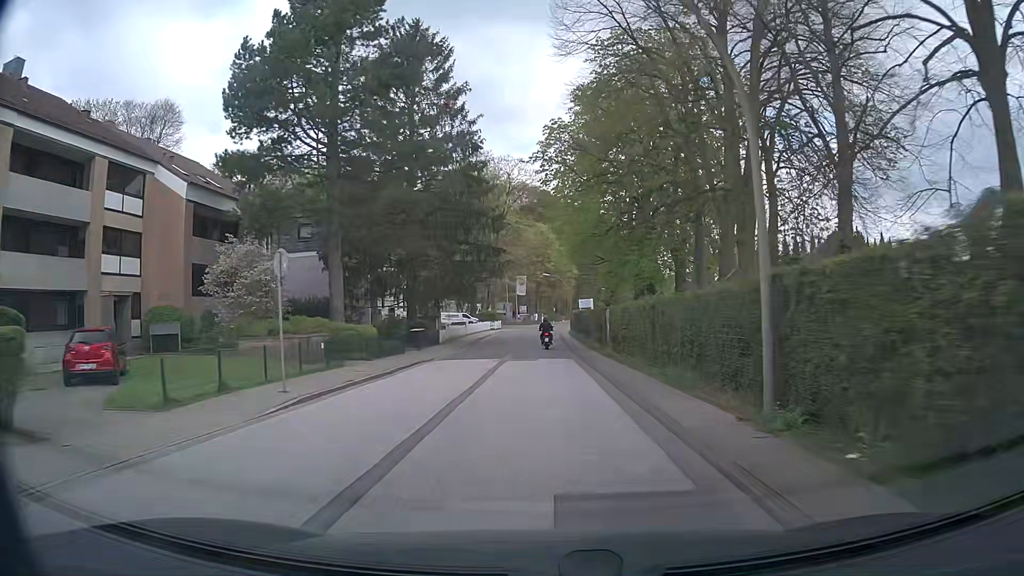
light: Day
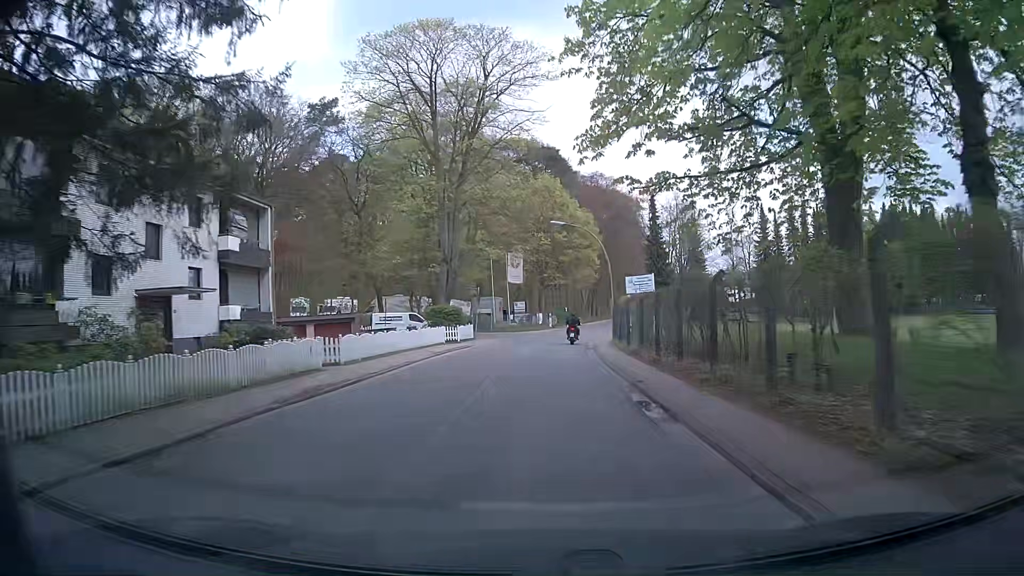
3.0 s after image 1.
(-0.3, +39.3) m; 0°
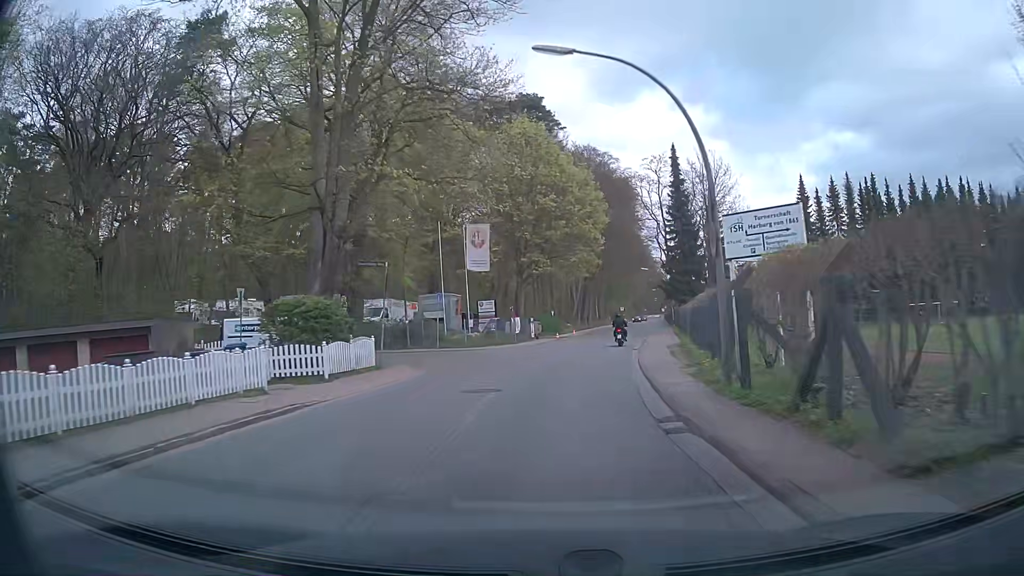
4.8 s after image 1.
(-0.3, +22.9) m; 0°
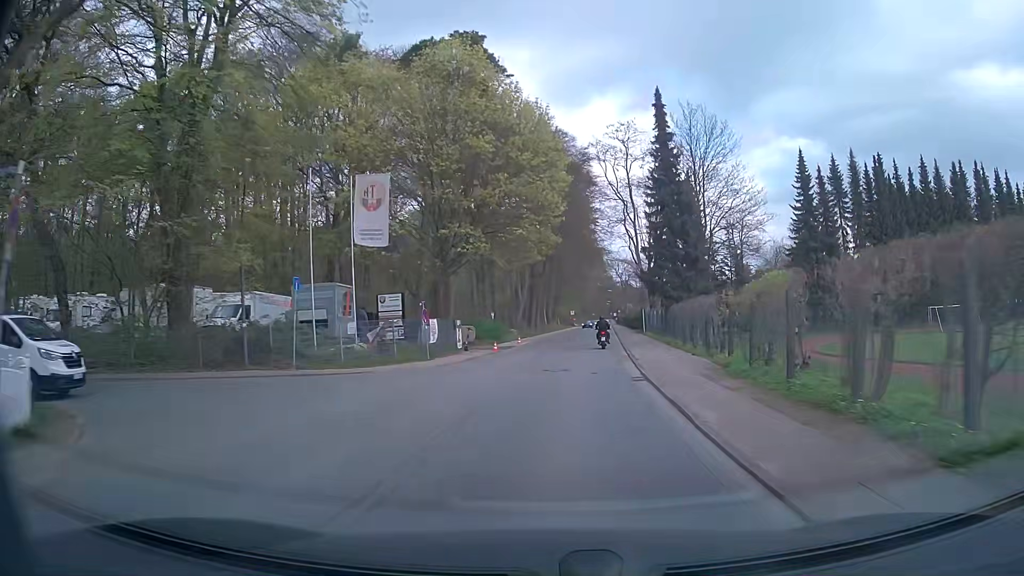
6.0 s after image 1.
(+0.7, +15.3) m; +5°
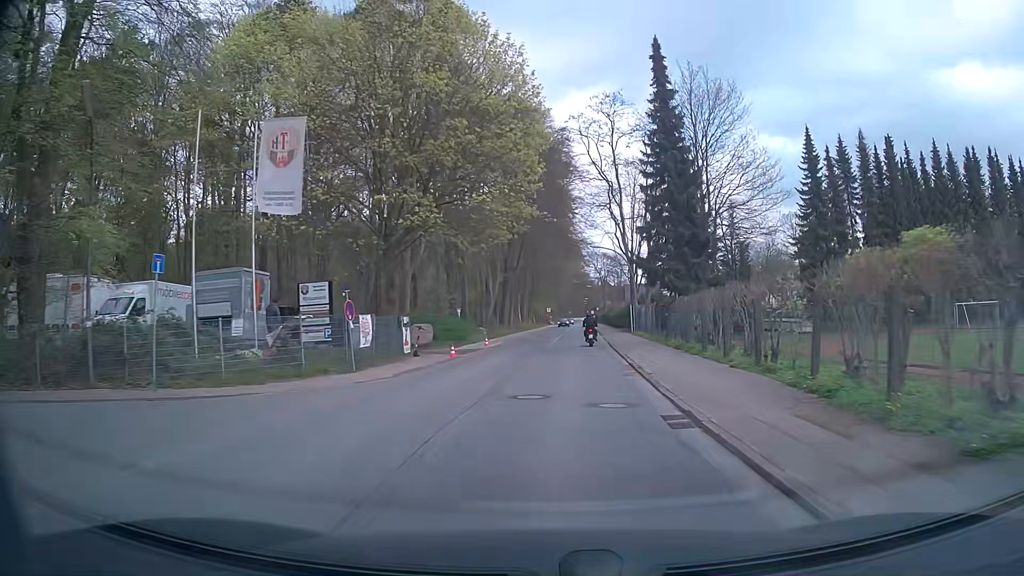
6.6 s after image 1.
(+0.2, +7.6) m; +2°
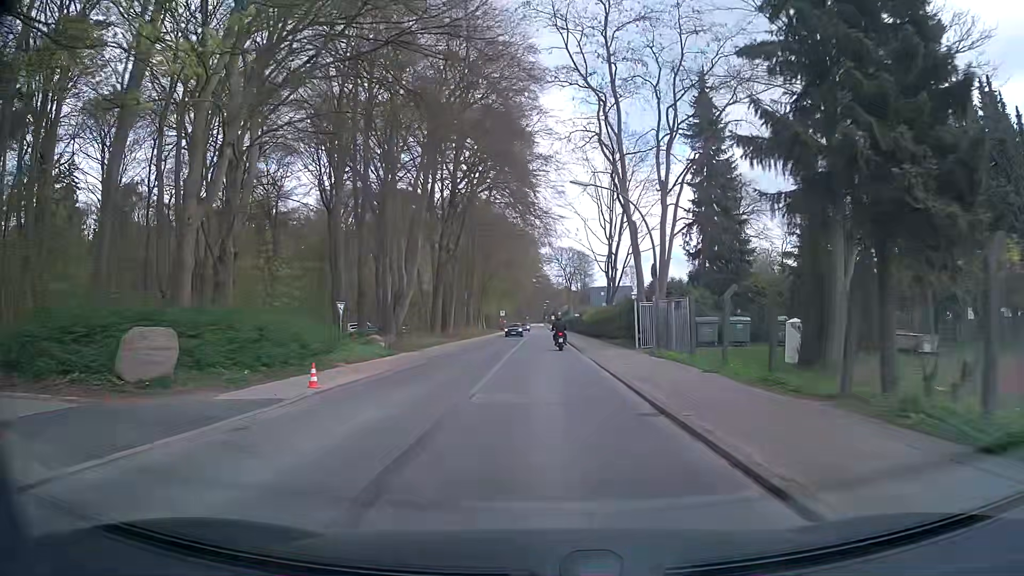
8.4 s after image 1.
(+0.8, +22.7) m; +3°
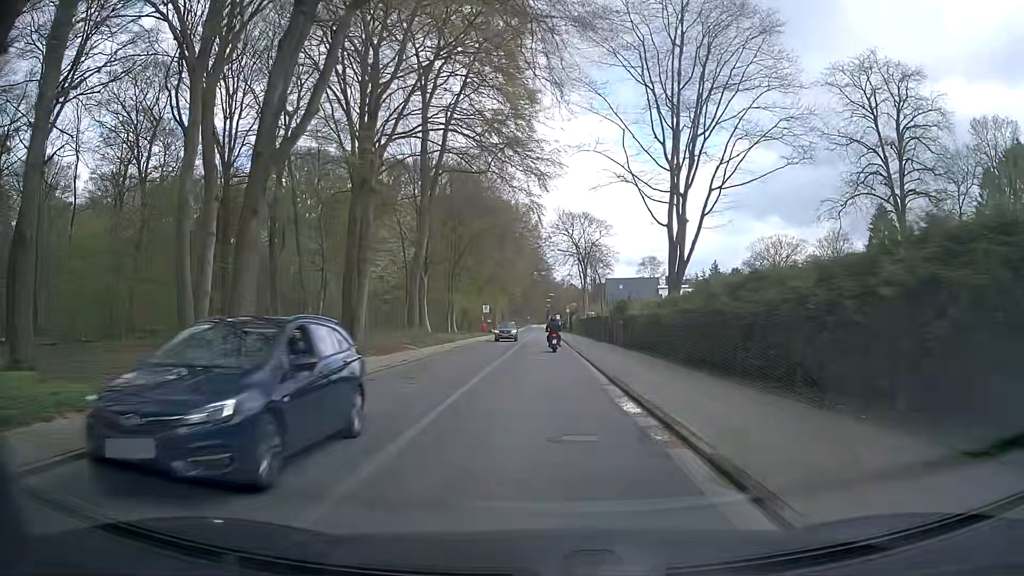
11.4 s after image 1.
(+0.5, +36.9) m; 0°
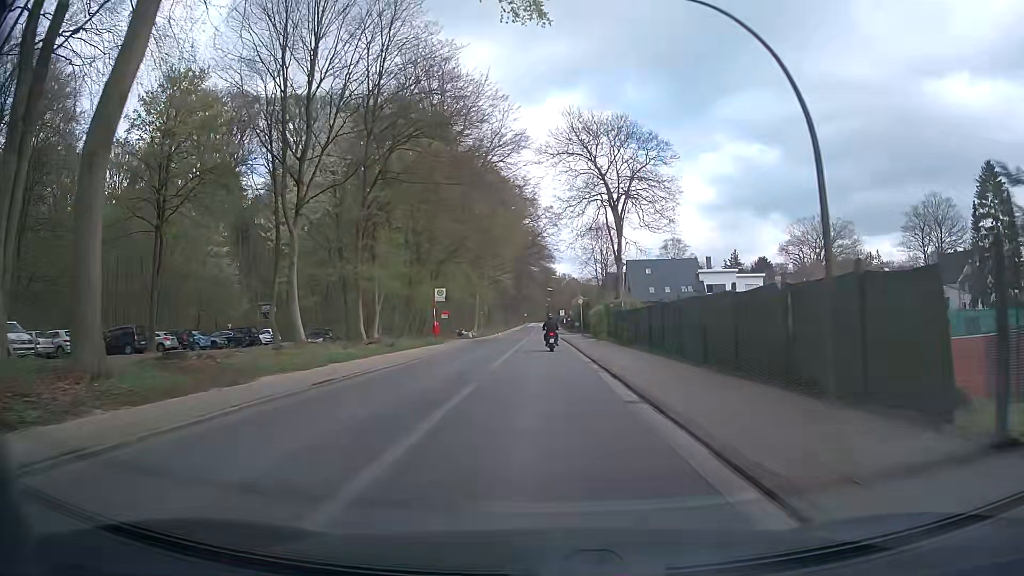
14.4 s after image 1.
(+0.3, +36.0) m; +1°
(0, +10) (0, +20) (0, +30) (0, +40) (0, +50) (0, +60) (0, +70) (0, +80) (0, +90) (0, +100) m
